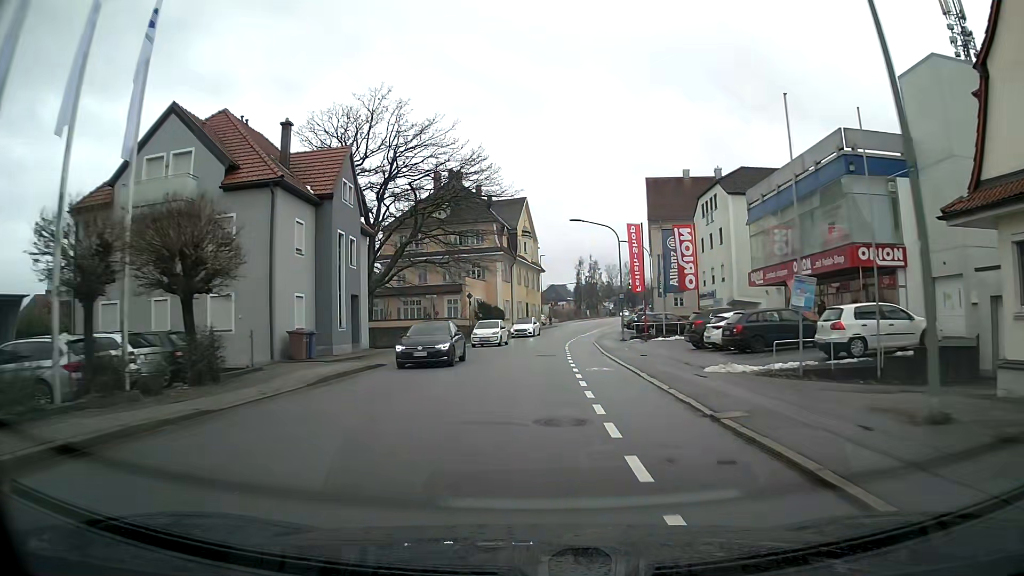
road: tertiary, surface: asphalt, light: Day
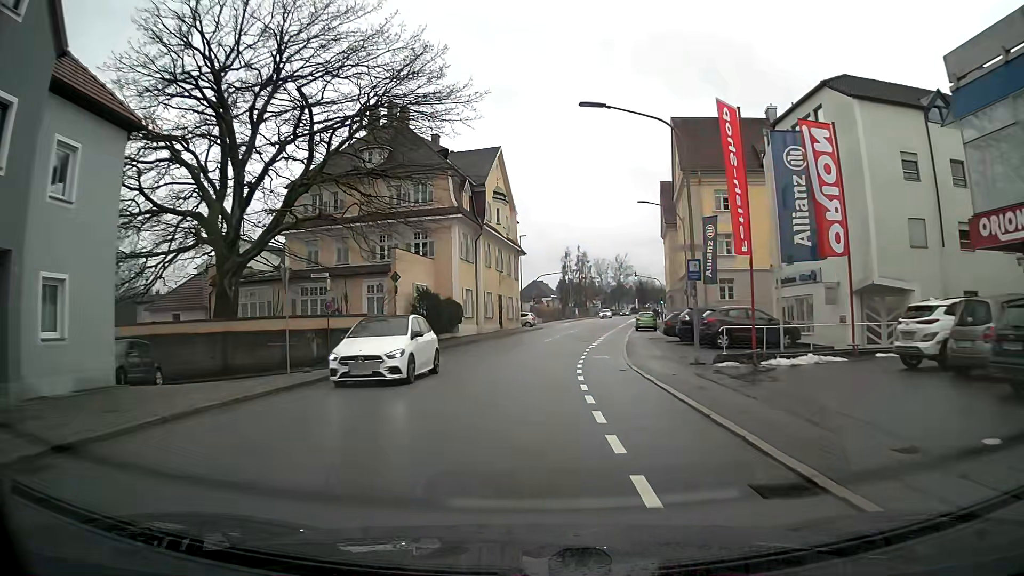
(+0.4, +23.0) m; +2°
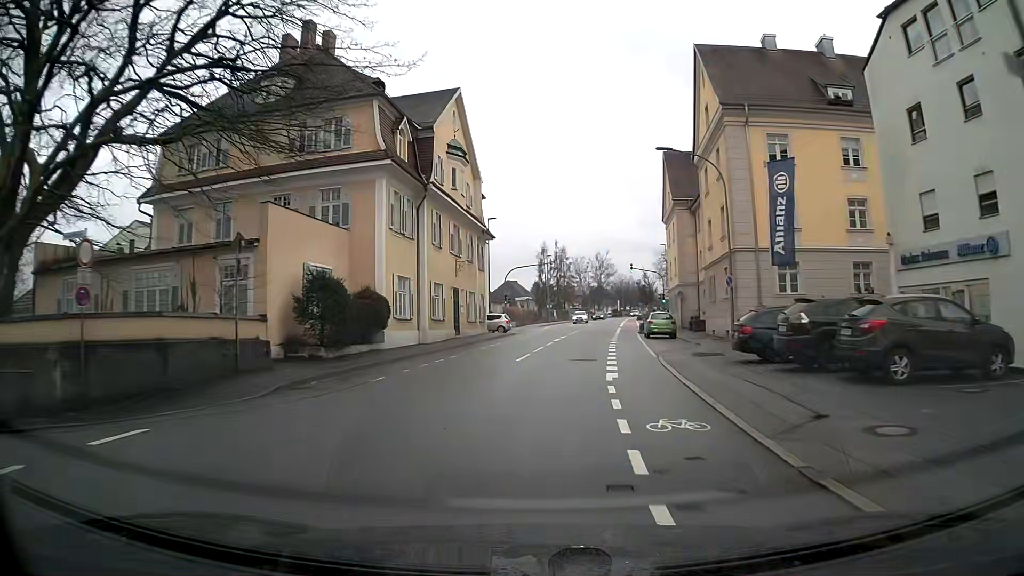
(+0.3, +15.2) m; +3°
(0, +10) (+1, +20) (+2, +30) (+3, +40) (+4, +50) (+6, +60) (+7, +70) (+8, +80) (+9, +89) (+11, +99) m
